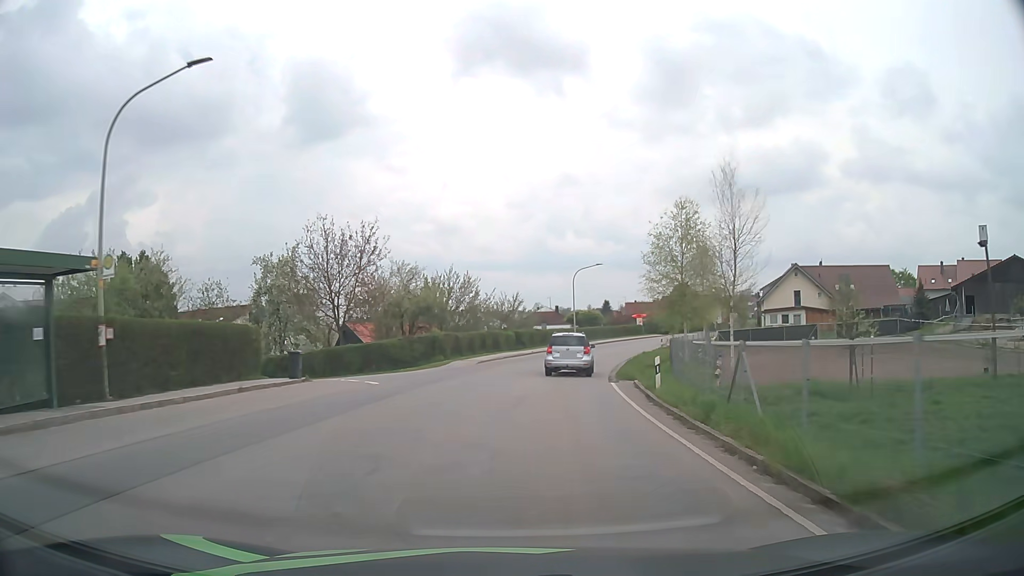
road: tertiary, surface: asphalt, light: Day
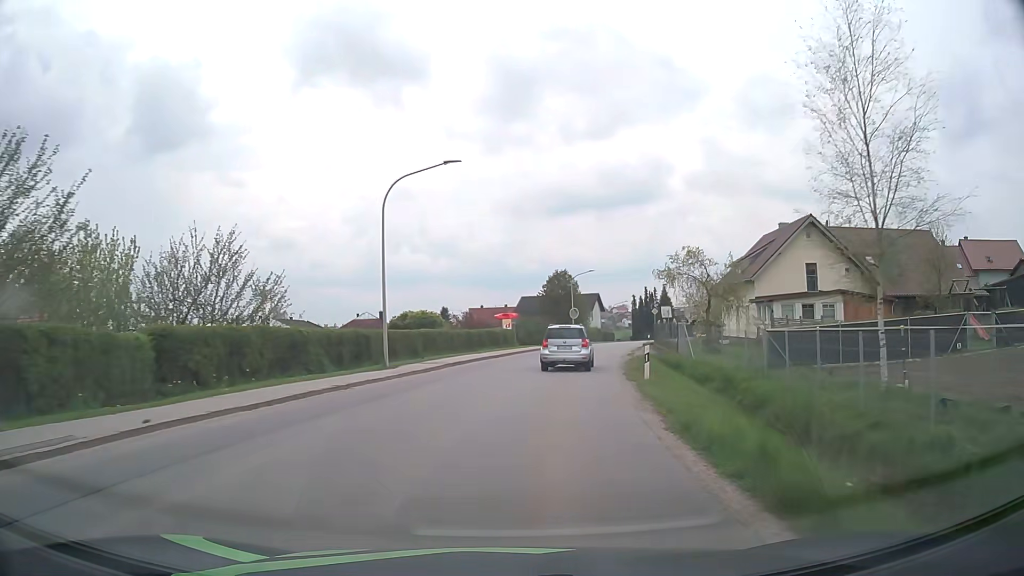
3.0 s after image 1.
(+4.1, +37.6) m; +14°
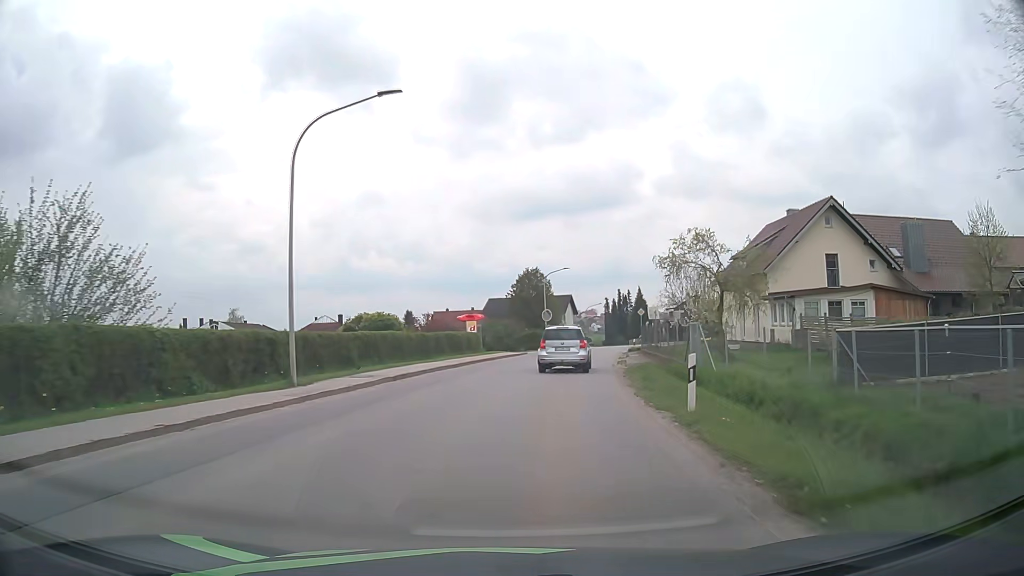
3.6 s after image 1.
(+0.2, +7.3) m; +3°
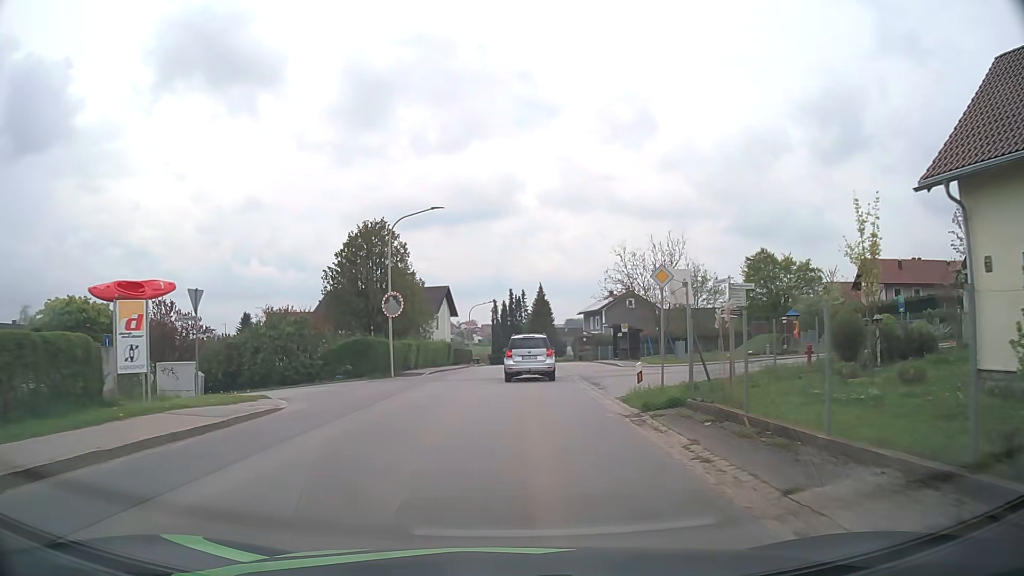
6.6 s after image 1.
(+3.4, +34.8) m; +10°
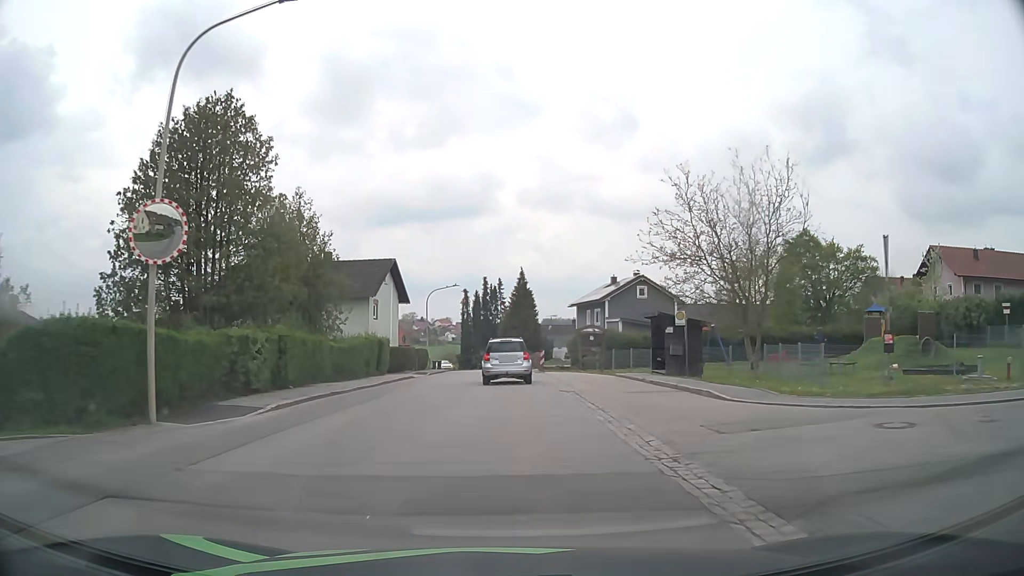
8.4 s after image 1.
(+0.4, +20.6) m; +2°
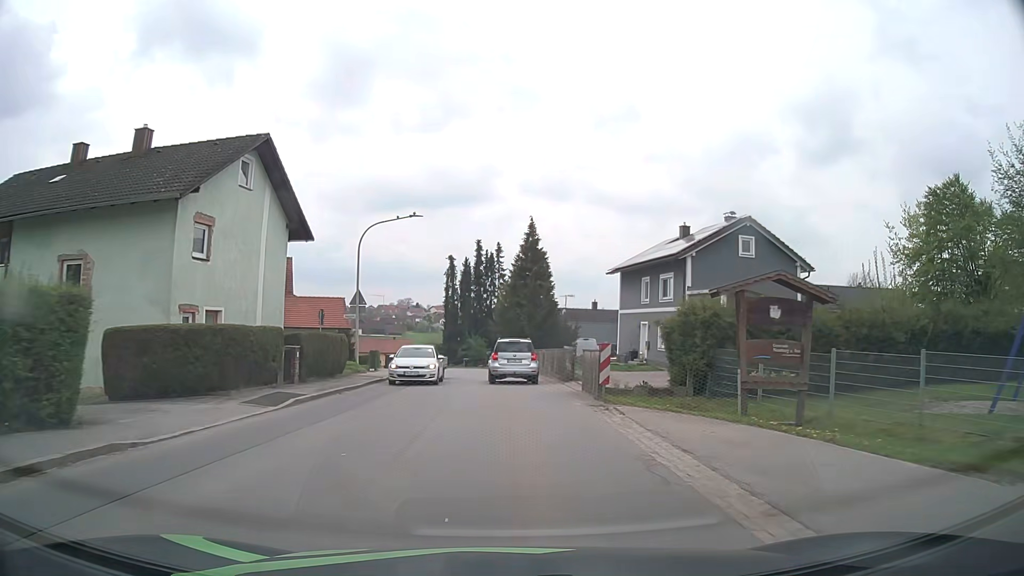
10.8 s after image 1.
(-0.1, +27.9) m; 0°
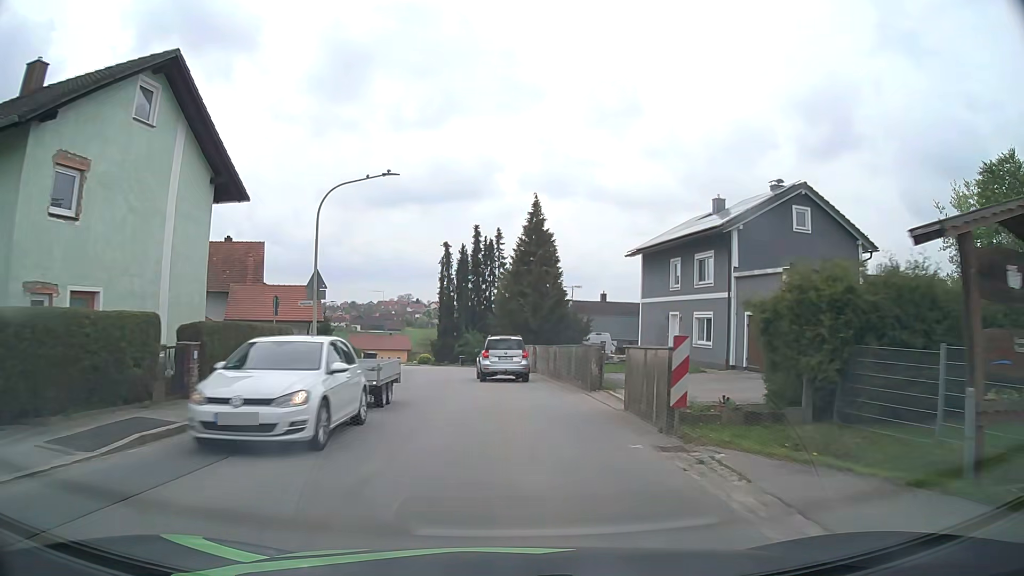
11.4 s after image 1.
(0.0, +7.1) m; 0°
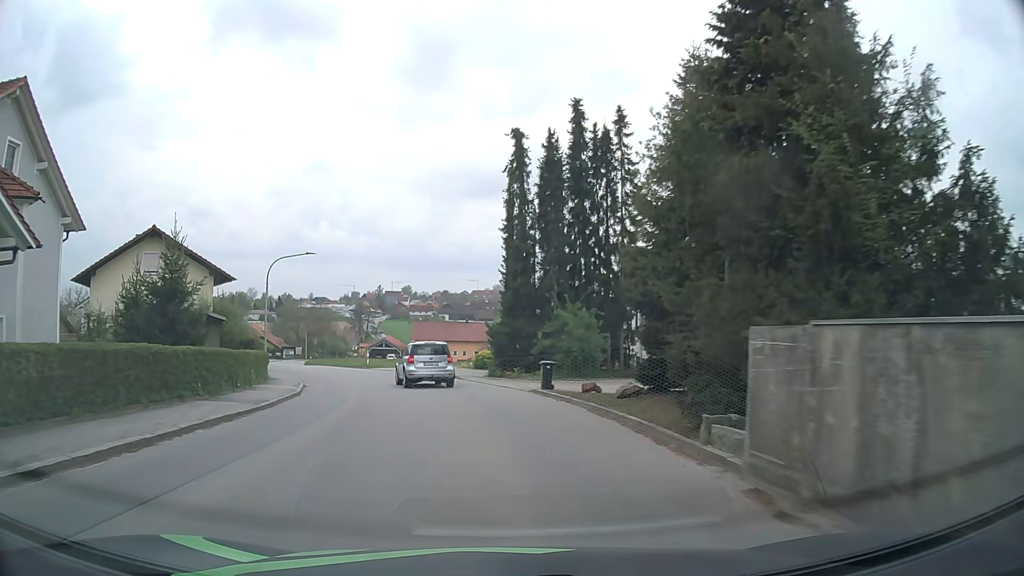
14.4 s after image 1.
(-1.5, +35.8) m; -8°
(0, +10) (-2, +20) (-4, +30) (-7, +39) (-11, +48) (-15, +57) (-20, +66) (-24, +75) (-28, +85) (-31, +94) m
